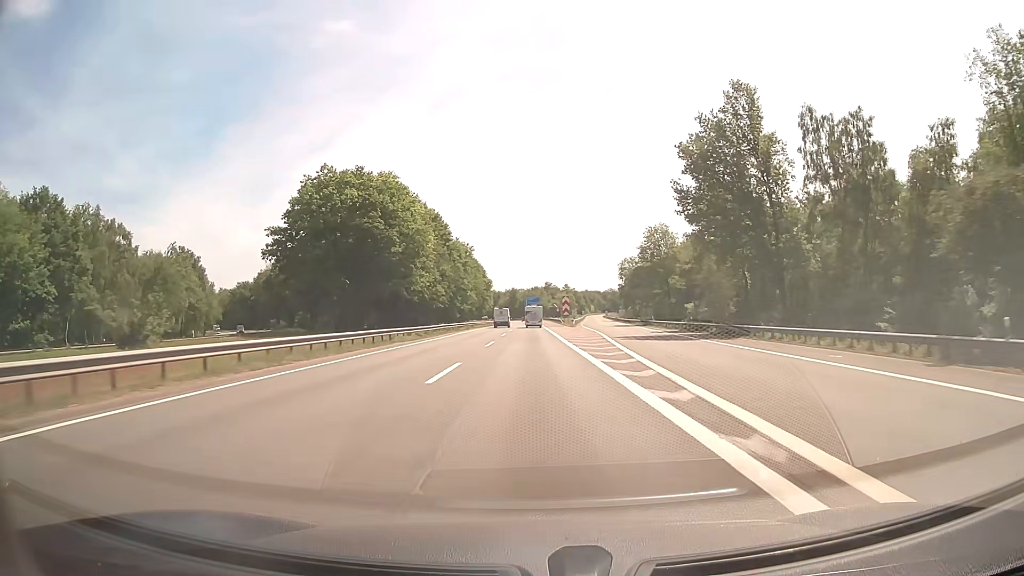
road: motorway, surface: asphalt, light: Day
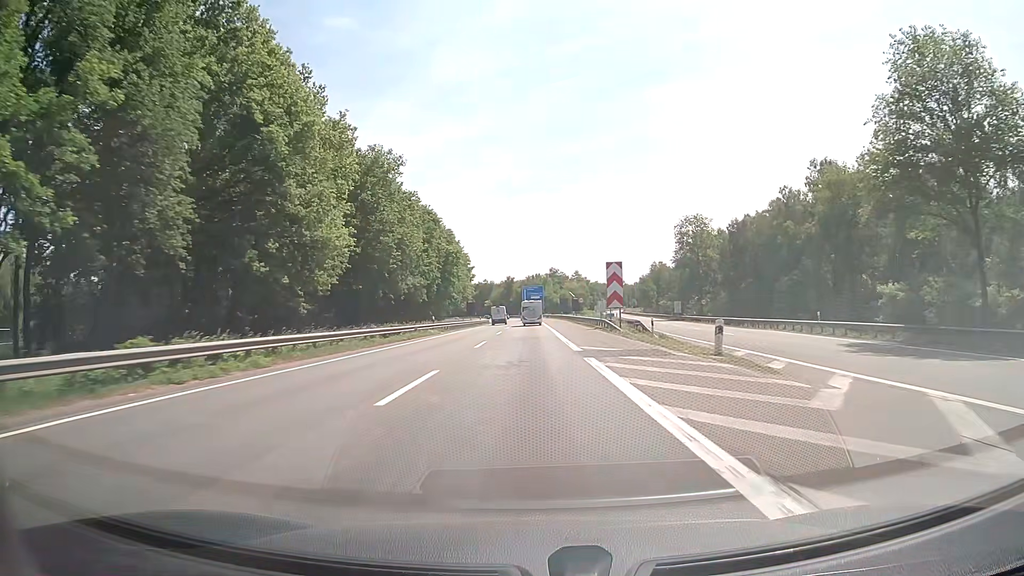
(-0.1, +75.2) m; 0°
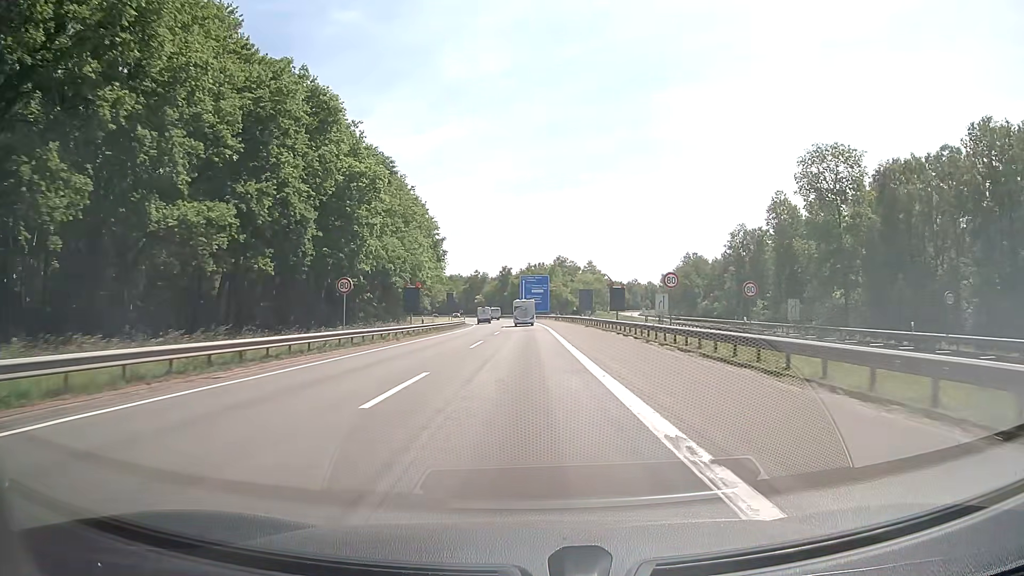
(0.0, +53.8) m; 0°
